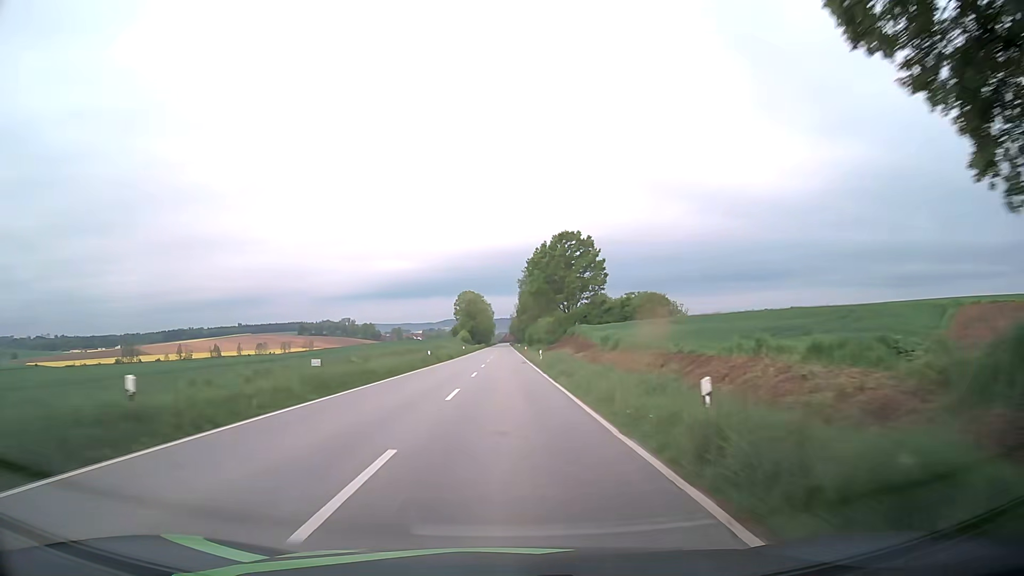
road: secondary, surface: asphalt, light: Day
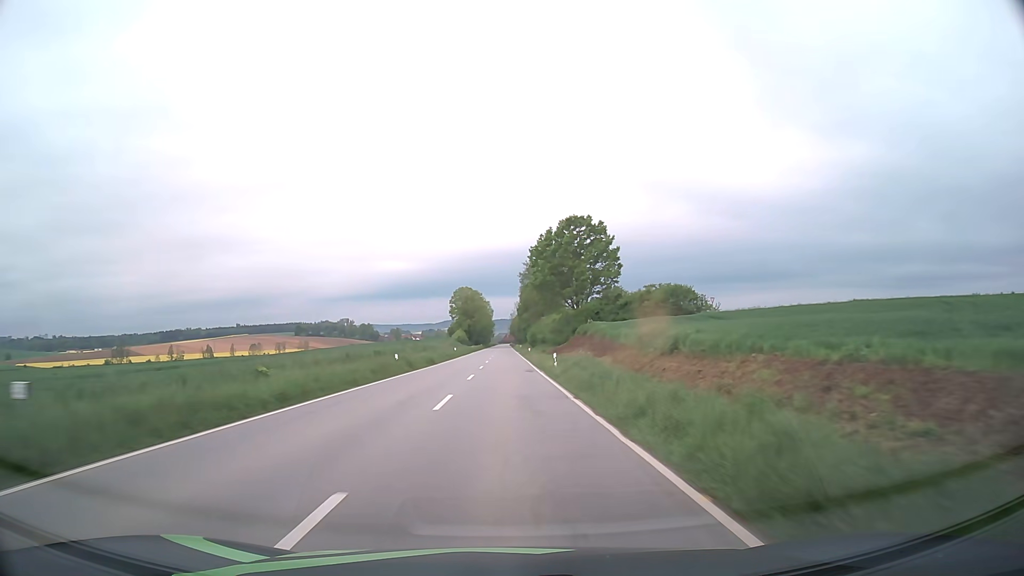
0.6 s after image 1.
(0.0, +14.5) m; 0°
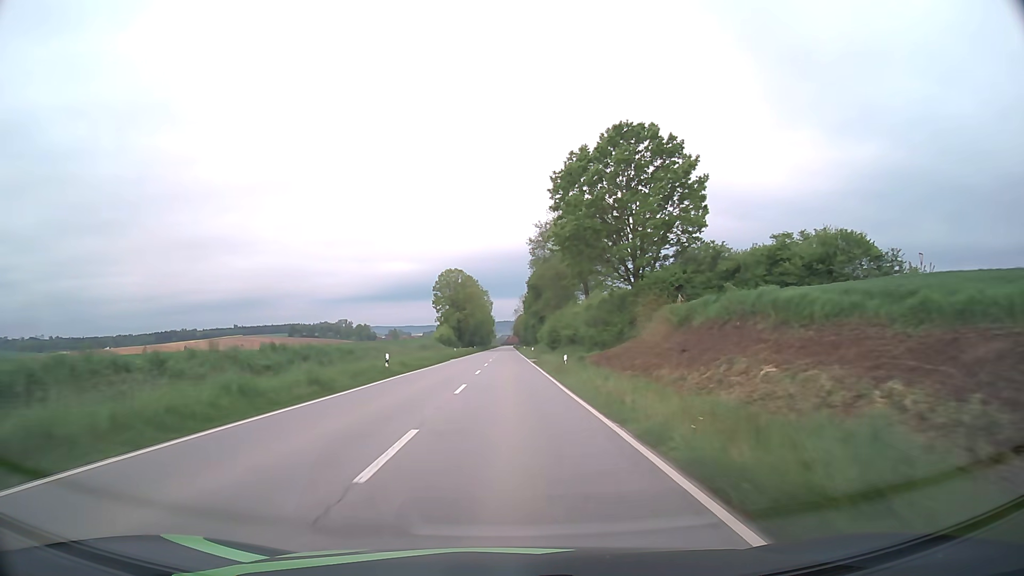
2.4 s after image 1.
(-0.1, +43.6) m; 0°
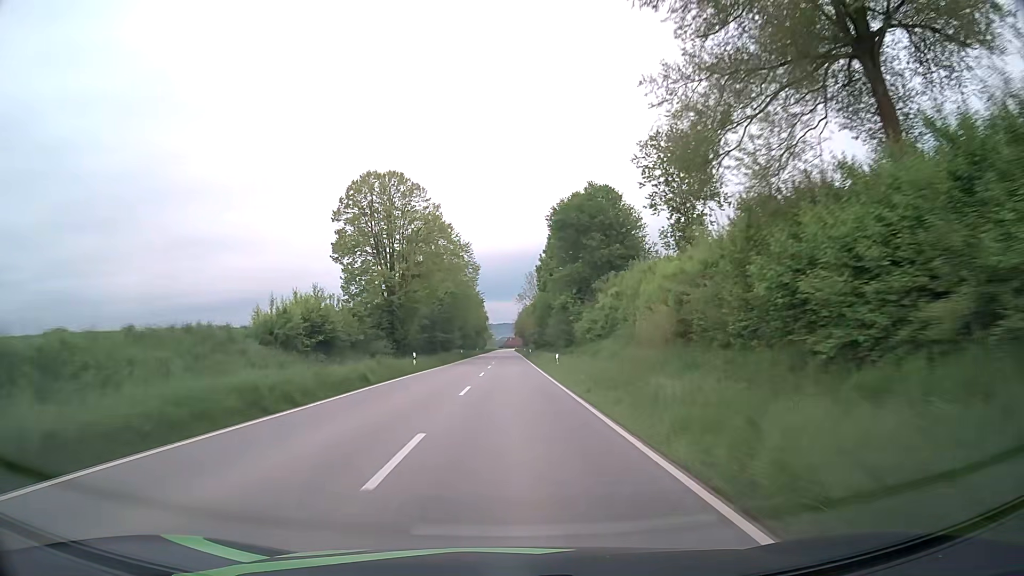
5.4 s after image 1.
(-0.1, +72.7) m; 0°
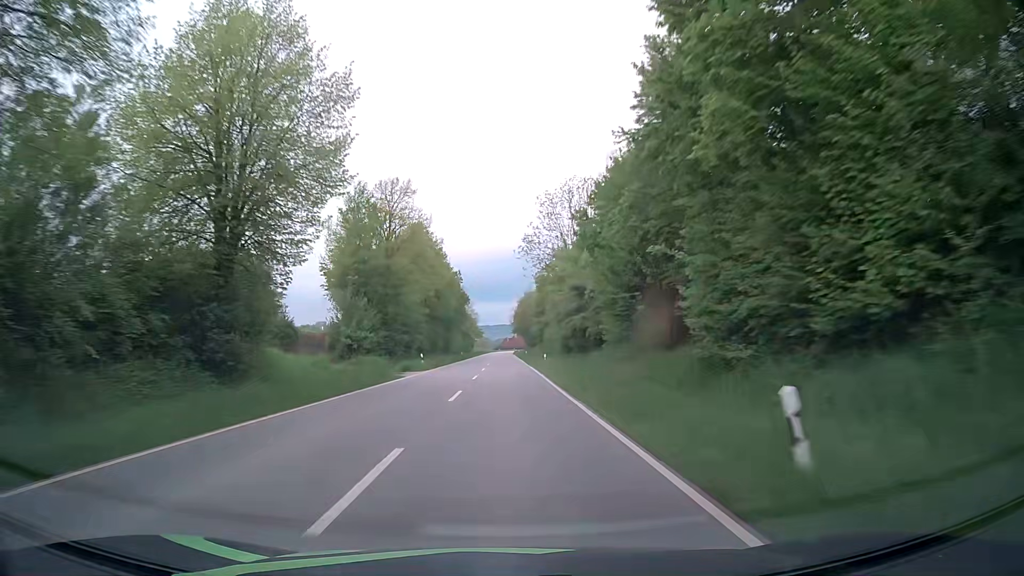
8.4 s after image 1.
(+0.4, +73.6) m; 0°
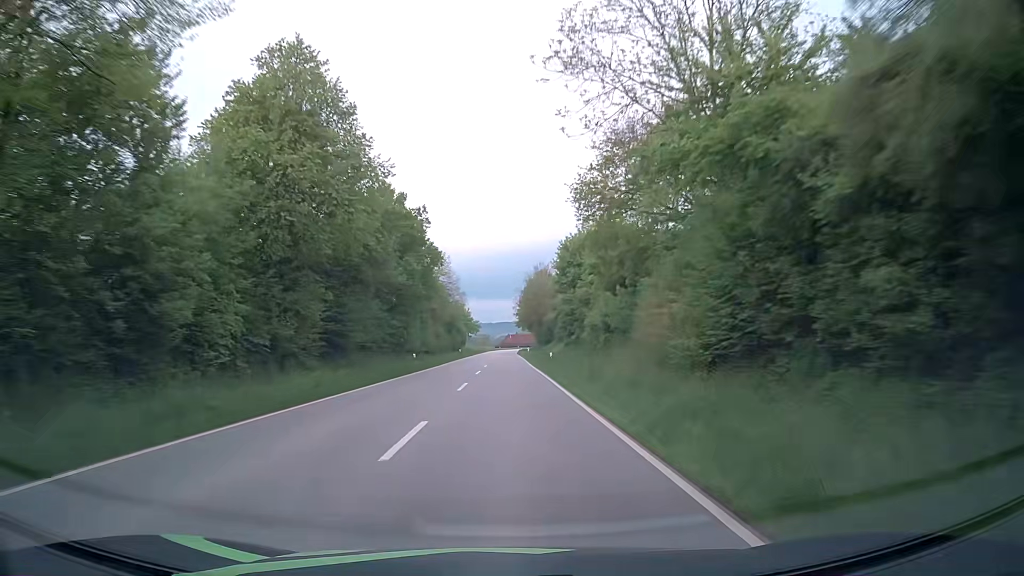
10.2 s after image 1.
(-0.1, +44.9) m; 0°
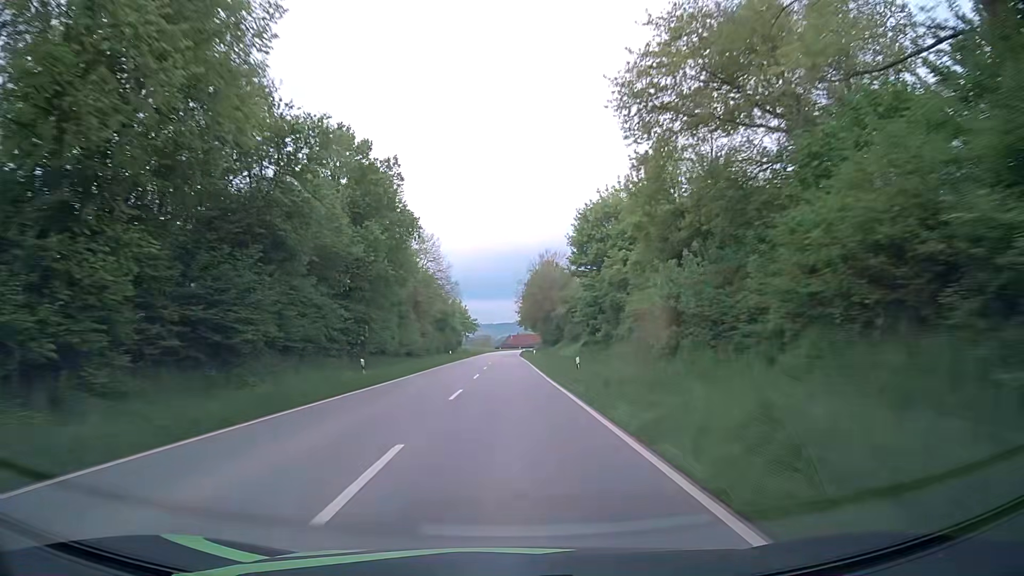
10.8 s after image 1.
(0.0, +15.1) m; 0°
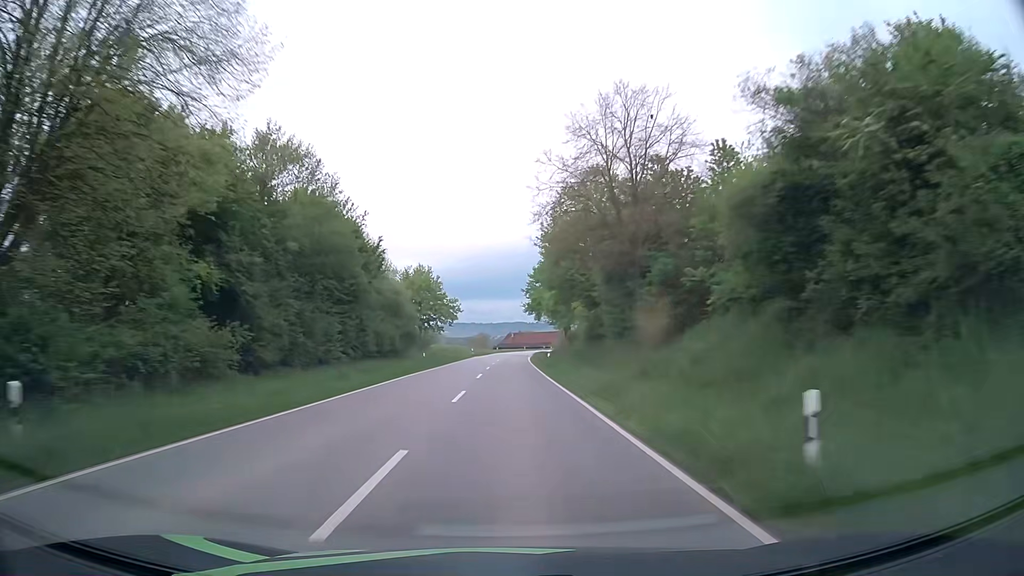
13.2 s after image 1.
(-0.4, +60.7) m; 0°
(0, +10) (0, +20) (0, +30) (0, +40) (0, +50) (0, +60) (+1, +70) (+1, +80) (+1, +90) (+2, +100) m
